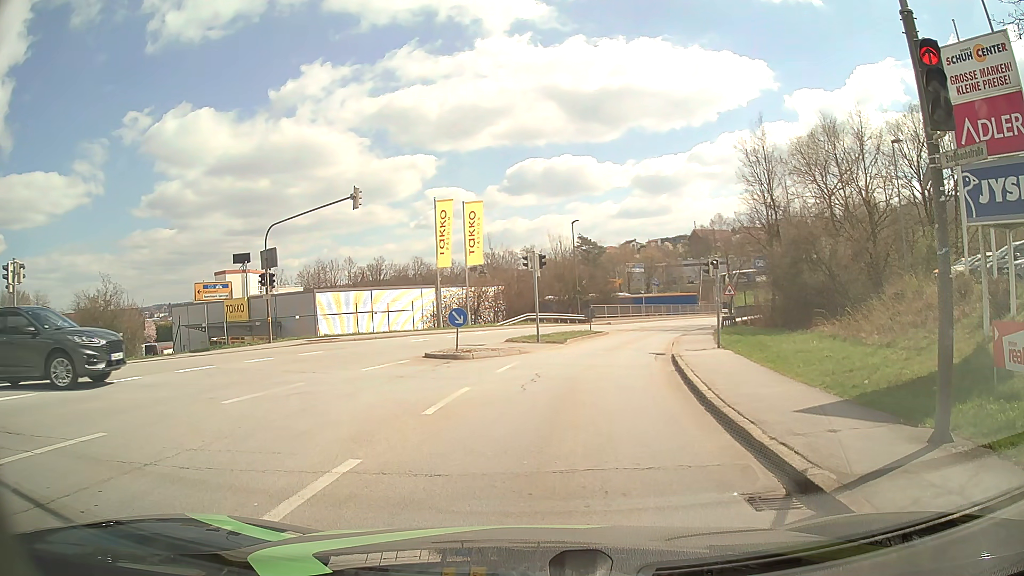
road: tertiary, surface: asphalt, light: Day
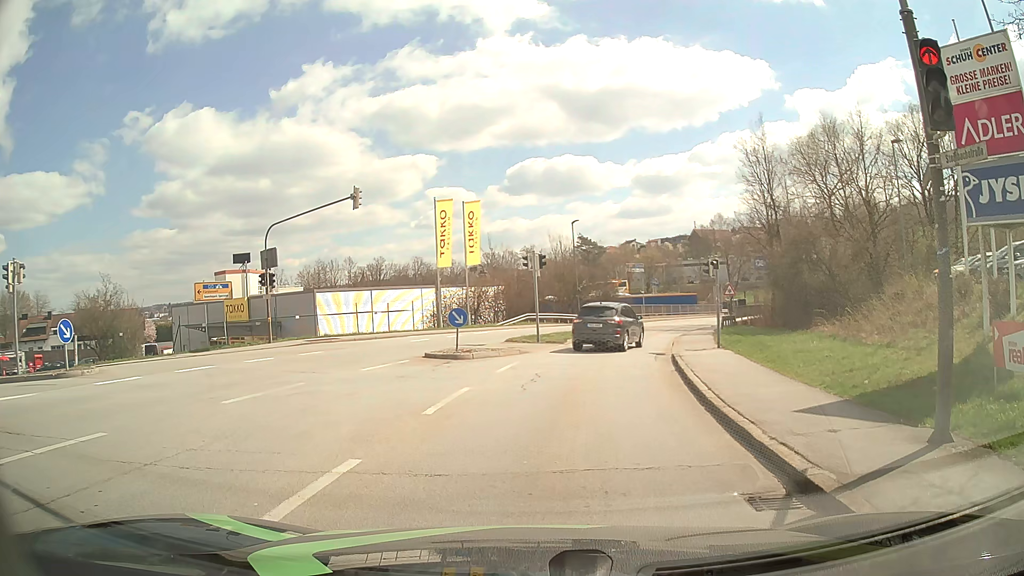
(0.0, 0.0) m; 0°
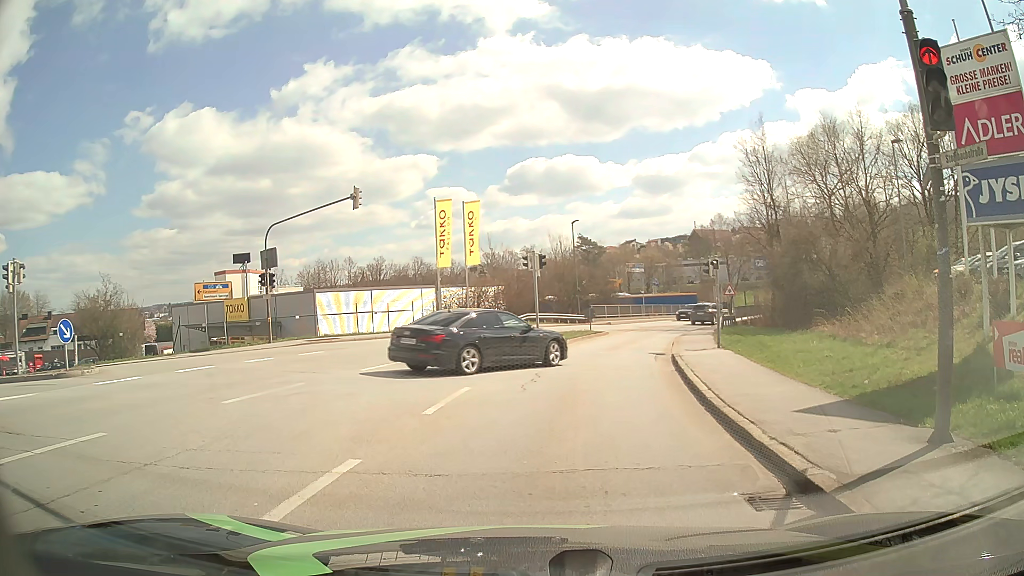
(0.0, 0.0) m; 0°
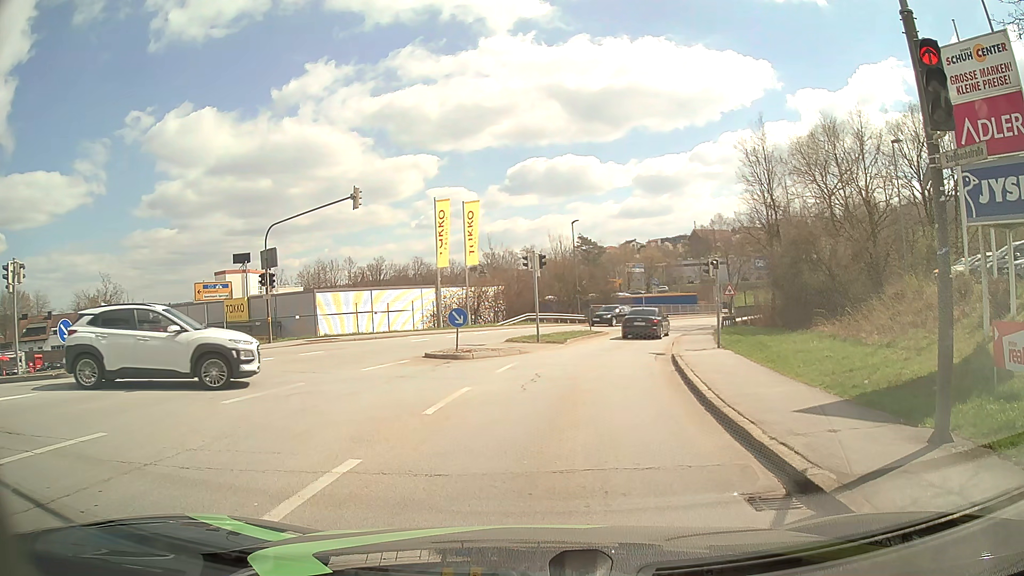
(0.0, 0.0) m; 0°
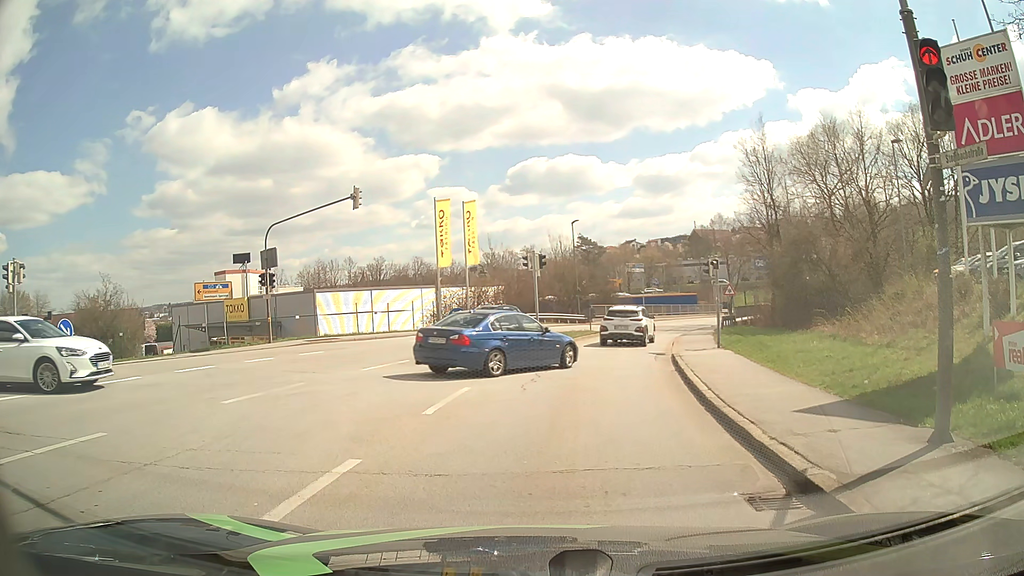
(0.0, 0.0) m; 0°
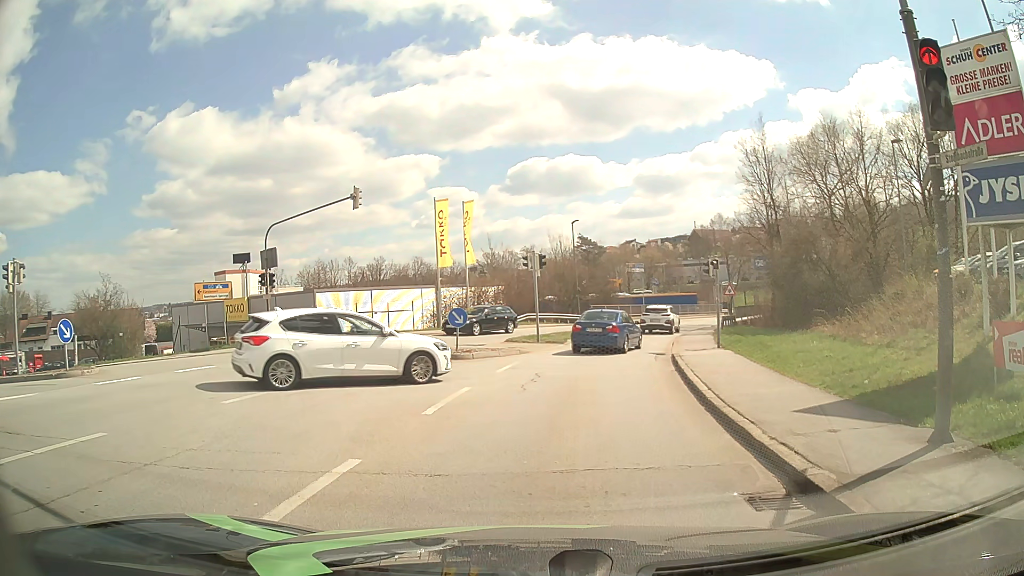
(0.0, 0.0) m; 0°
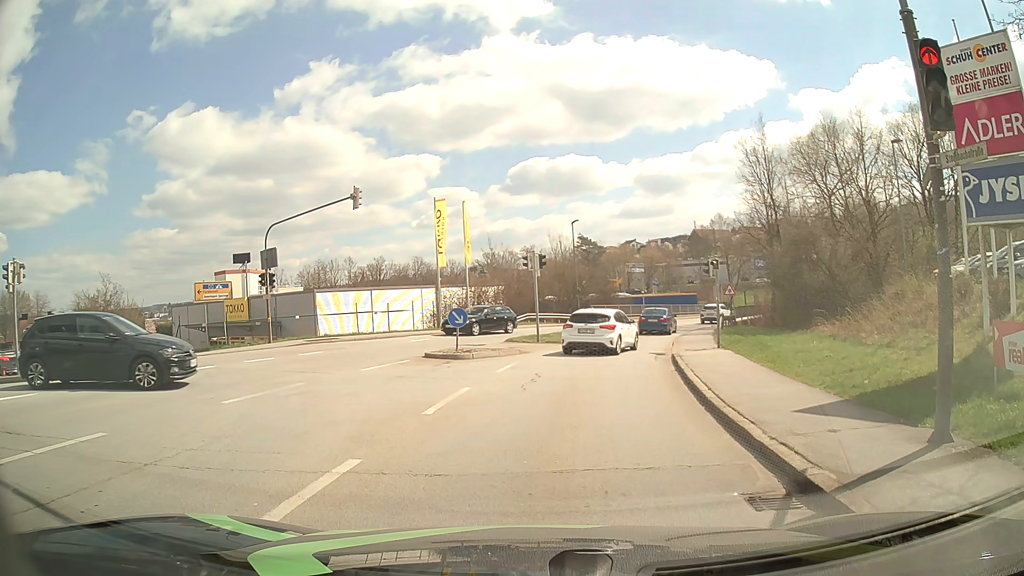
(0.0, 0.0) m; 0°
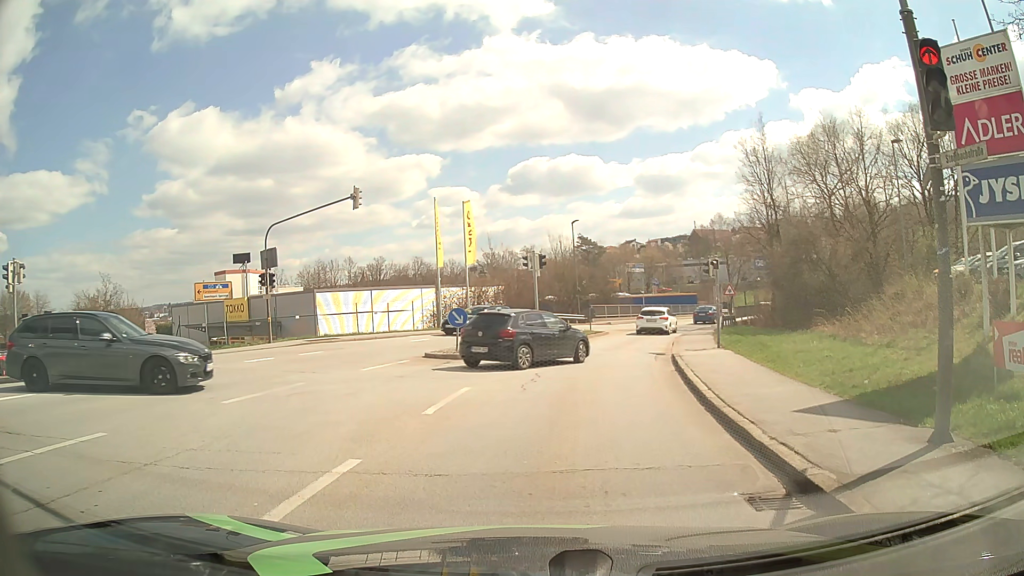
(0.0, 0.0) m; 0°
